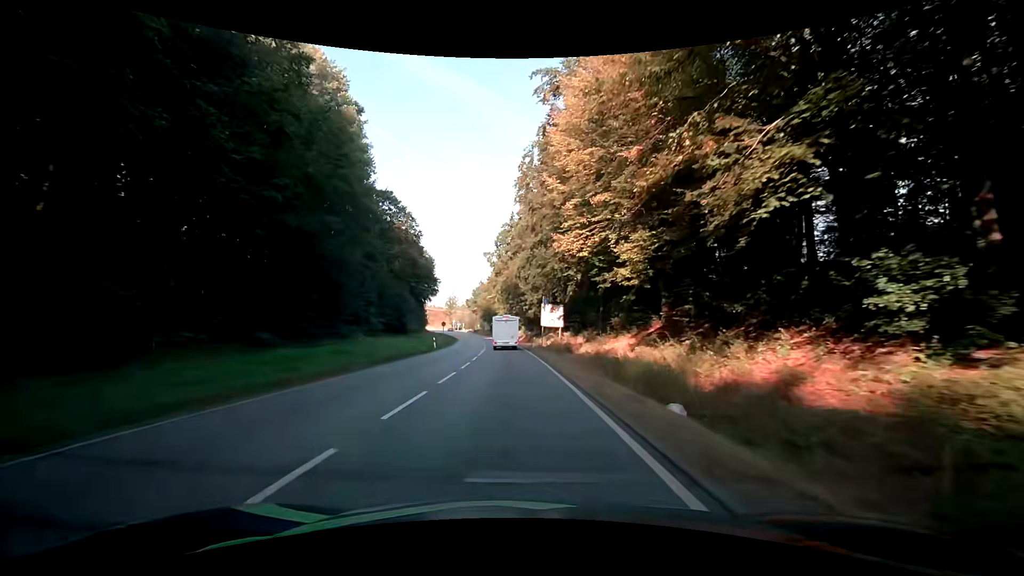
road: primary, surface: asphalt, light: Day
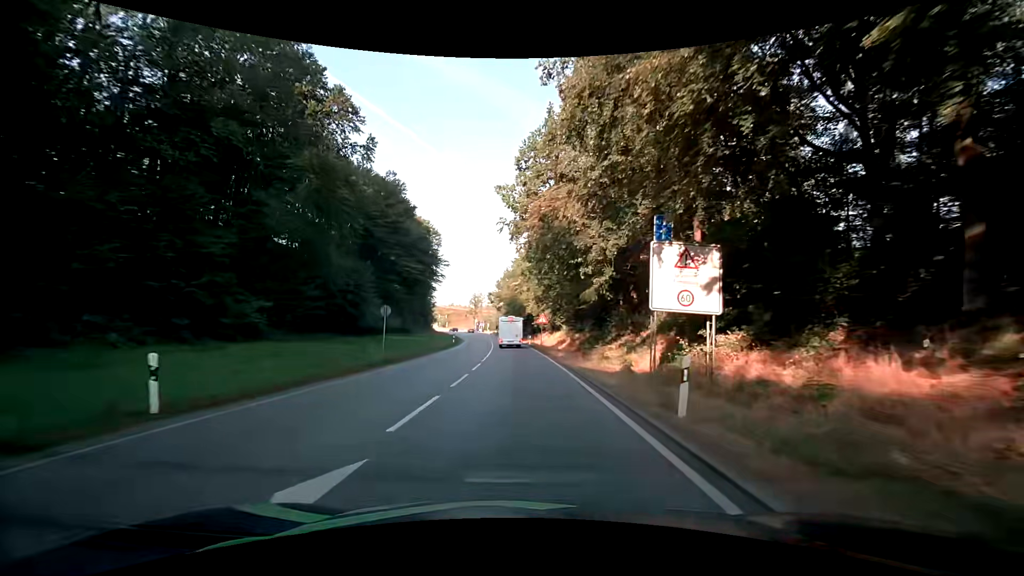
(-1.0, +36.3) m; -3°
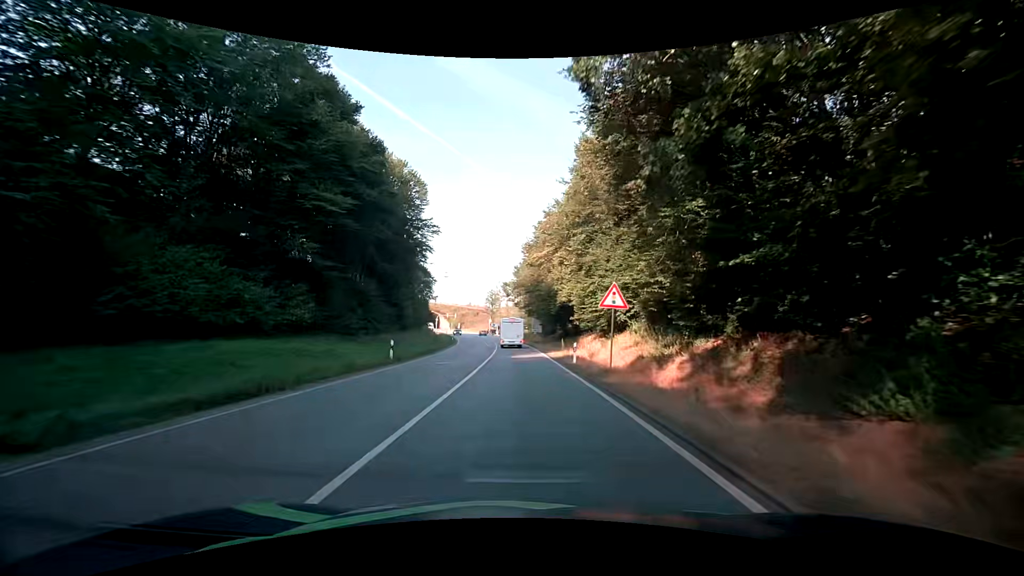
(-1.0, +33.8) m; -3°
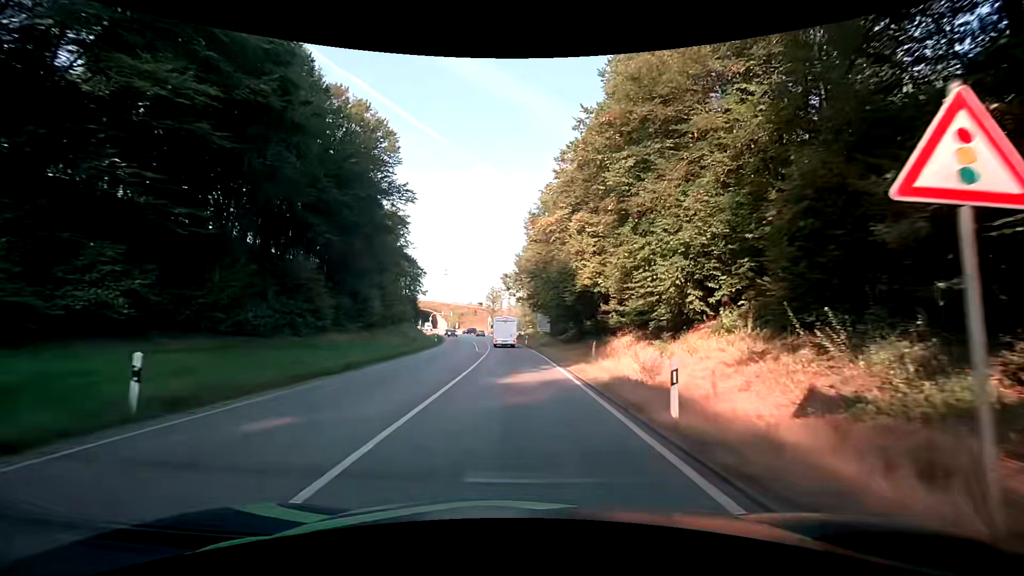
(0.0, +15.8) m; 0°
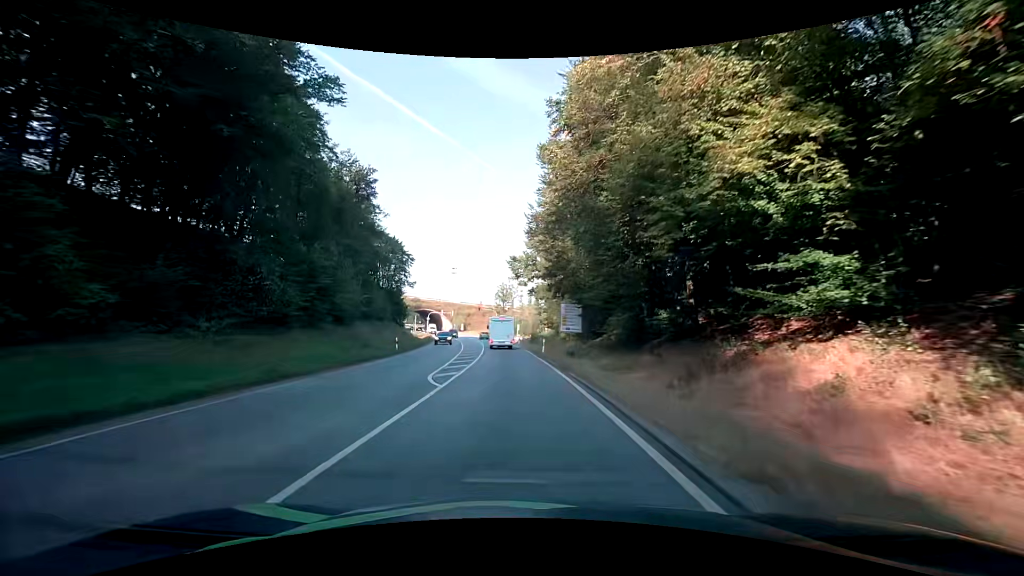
(-0.5, +22.0) m; -2°
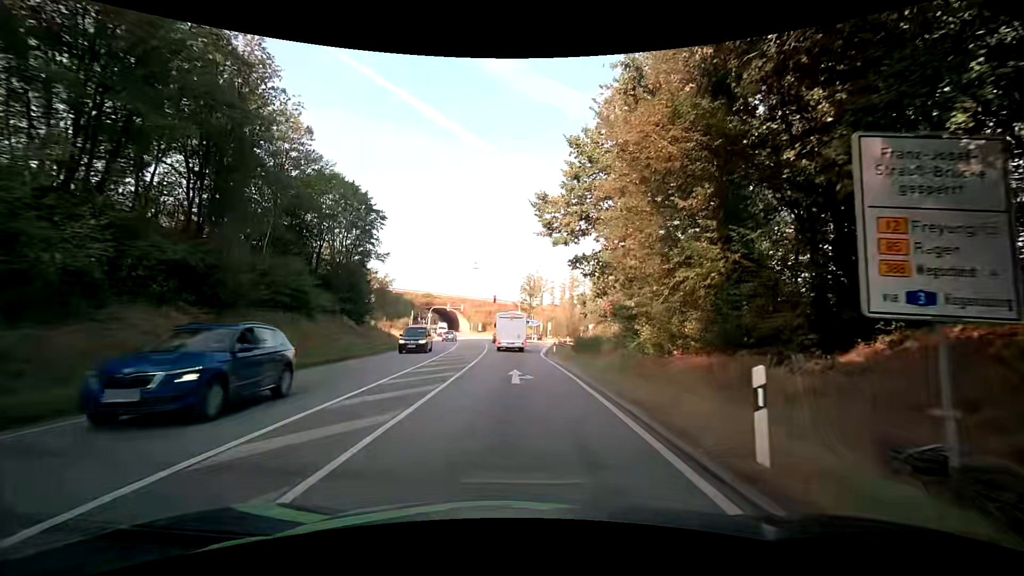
(-1.1, +29.9) m; -4°
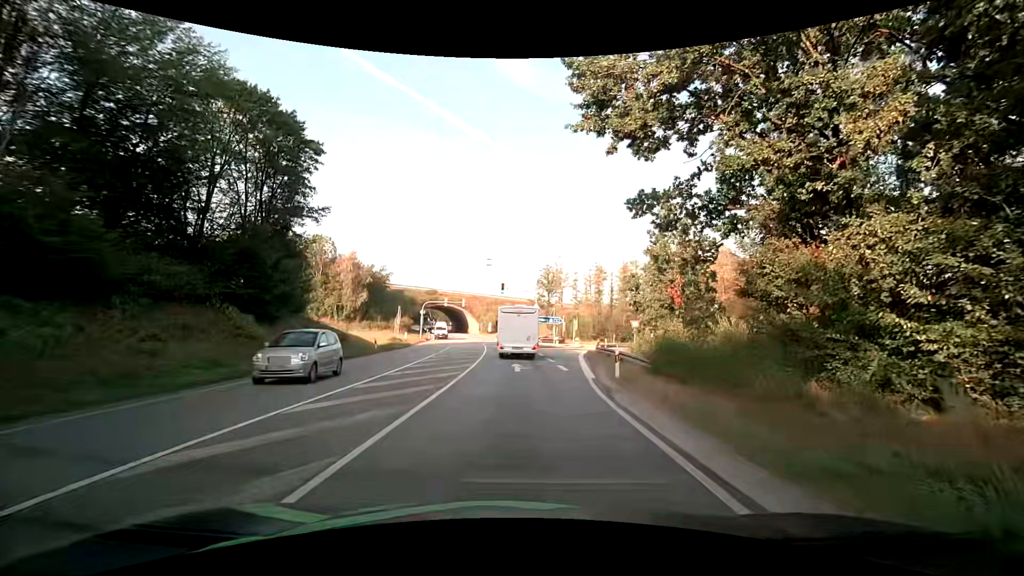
(-0.1, +19.3) m; +1°
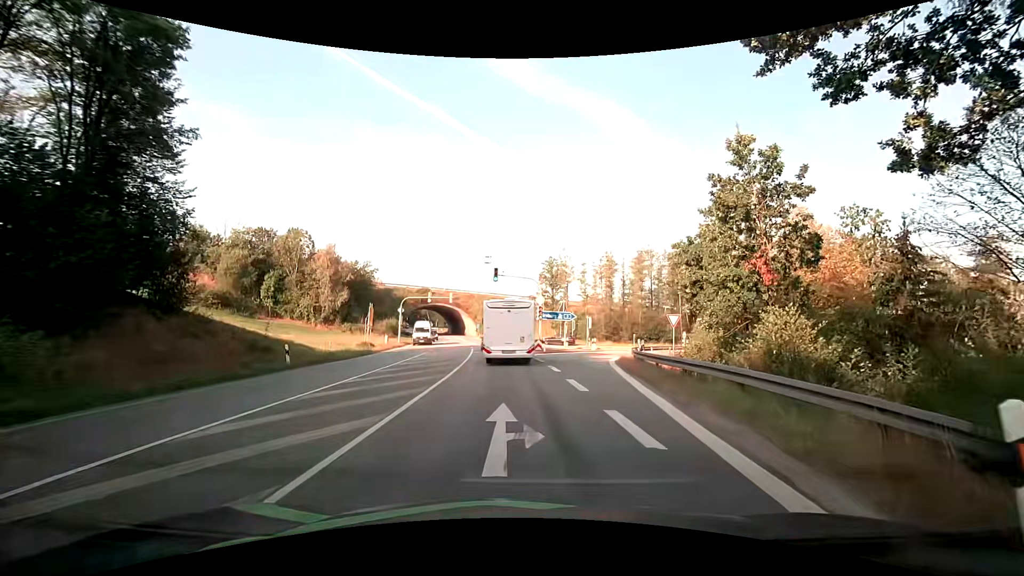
(-0.5, +13.0) m; +2°
(-1, +10) (-2, +20) (-3, +30) (-5, +40) (-7, +49) (-9, +59) (-11, +69) (-14, +79) (-16, +88) (-19, +98) m
